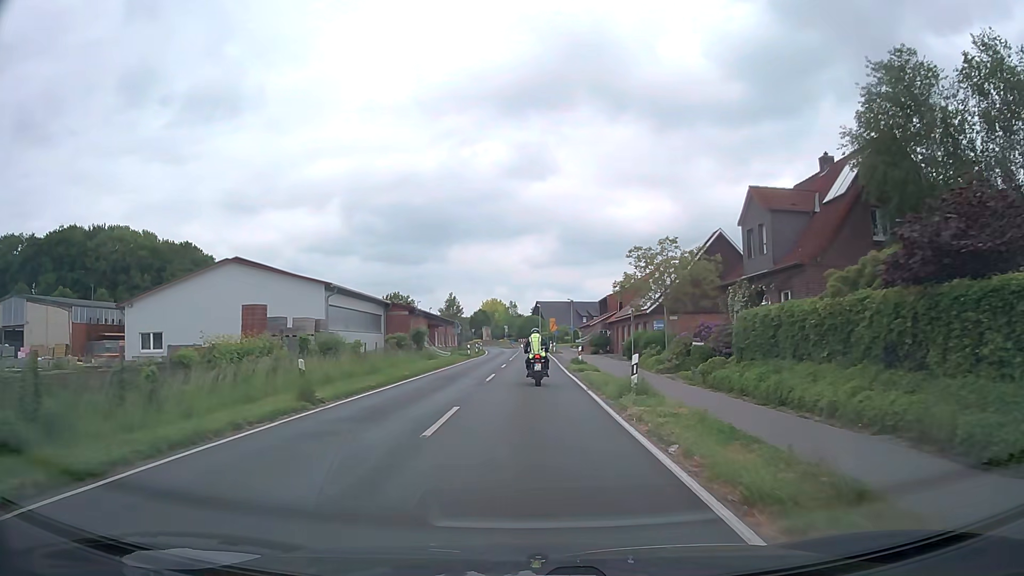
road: secondary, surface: asphalt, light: Day
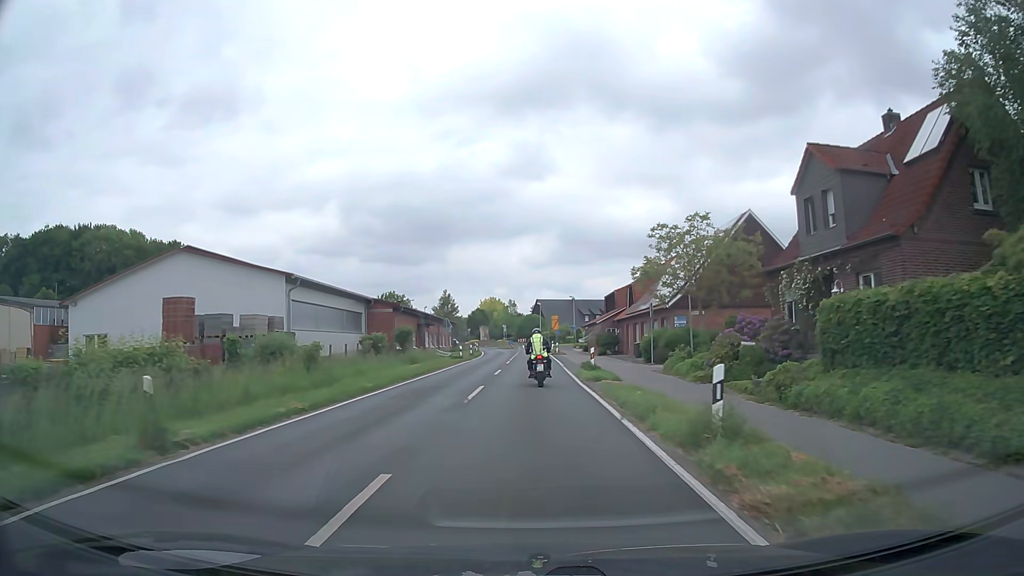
(0.0, +6.6) m; 0°
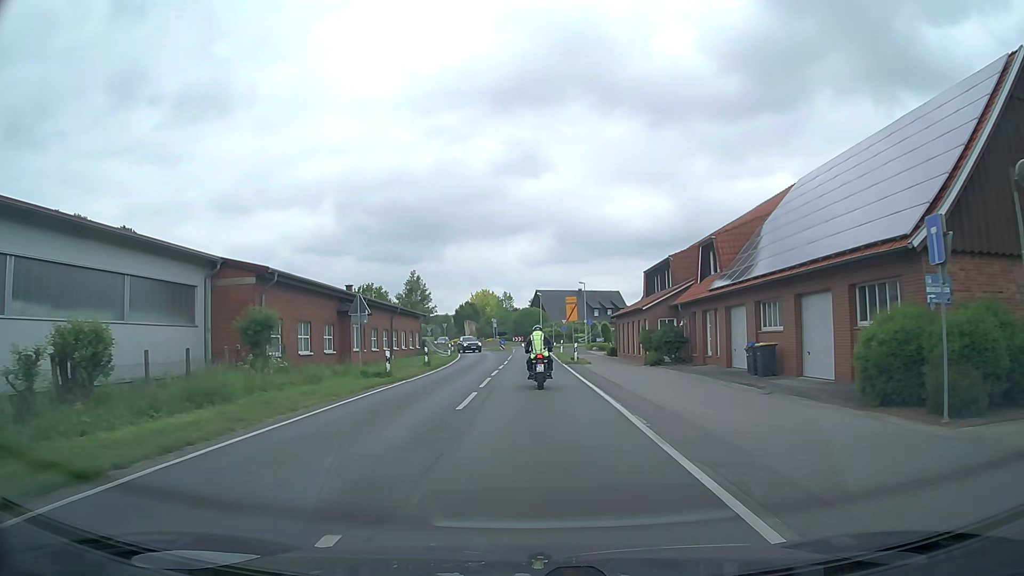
(0.0, +25.9) m; 0°
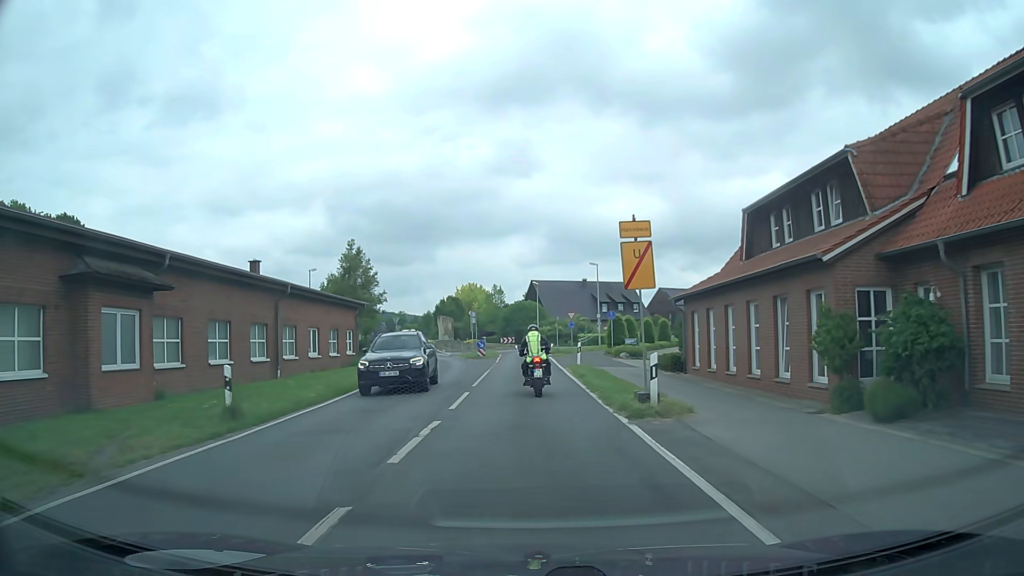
(+0.3, +23.0) m; +1°
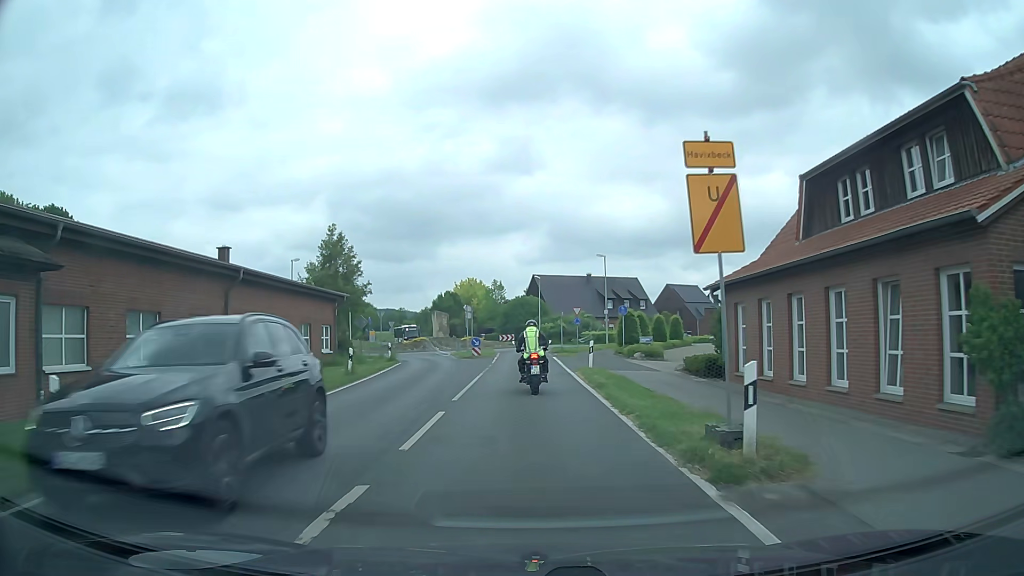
(0.0, +5.2) m; 0°
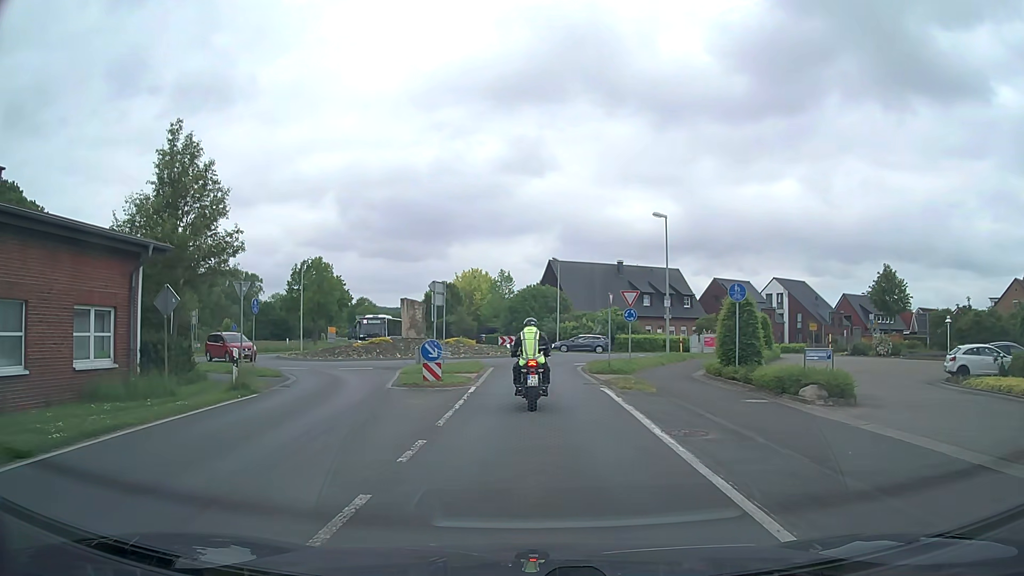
(-0.2, +21.9) m; -1°
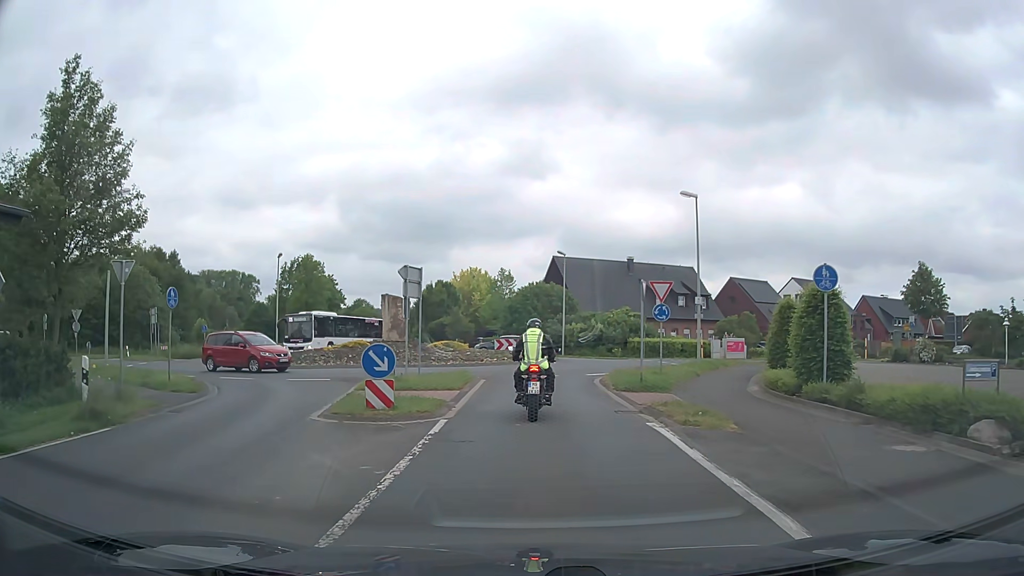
(0.0, +6.7) m; 0°
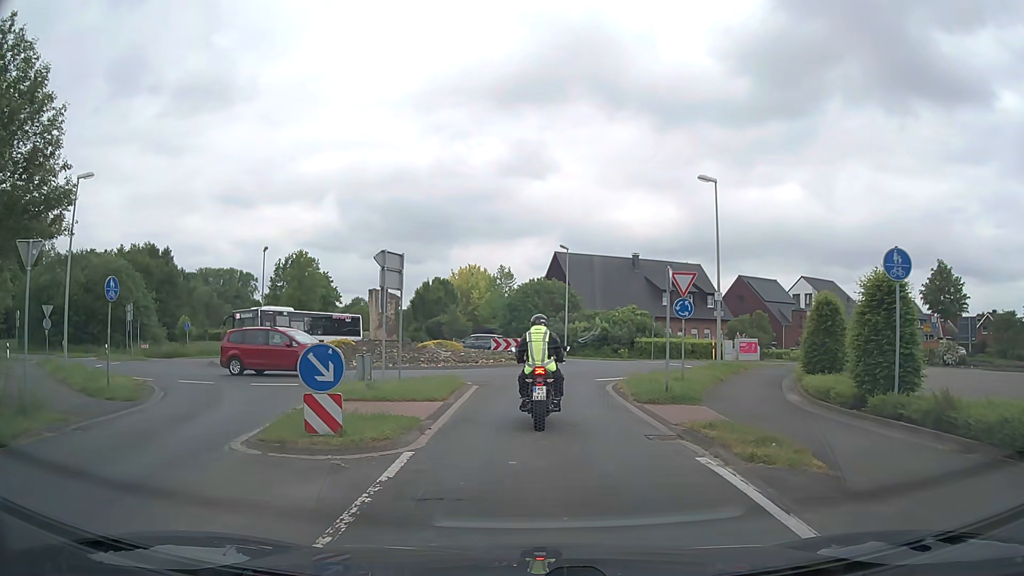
(0.0, +3.3) m; 0°
(0, +10) (+1, +20) (+3, +30) (+4, +39) (-3, +47) (-12, +47) (-22, +44) (-32, +44) (-42, +44) (-52, +45) m
